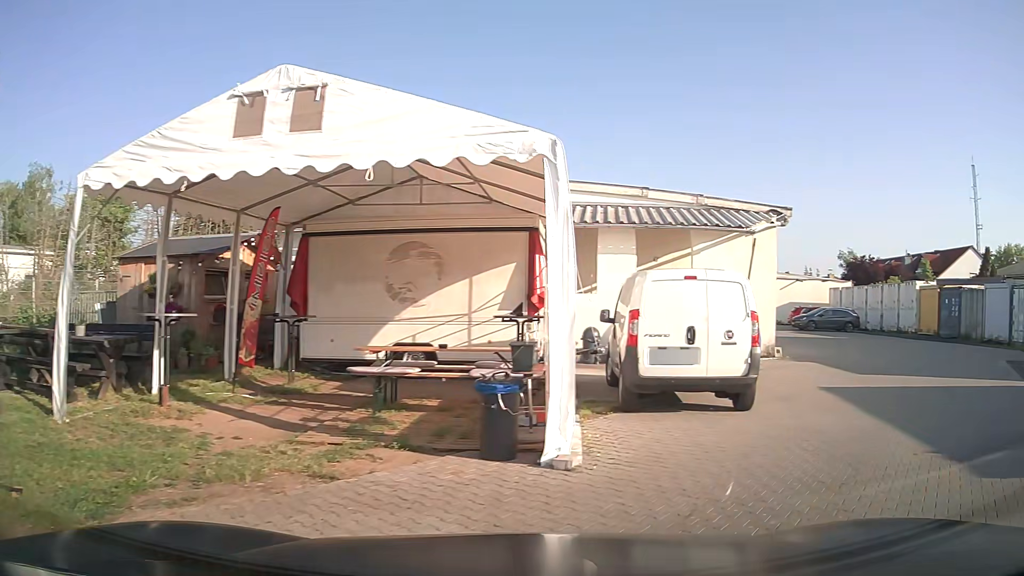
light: Day
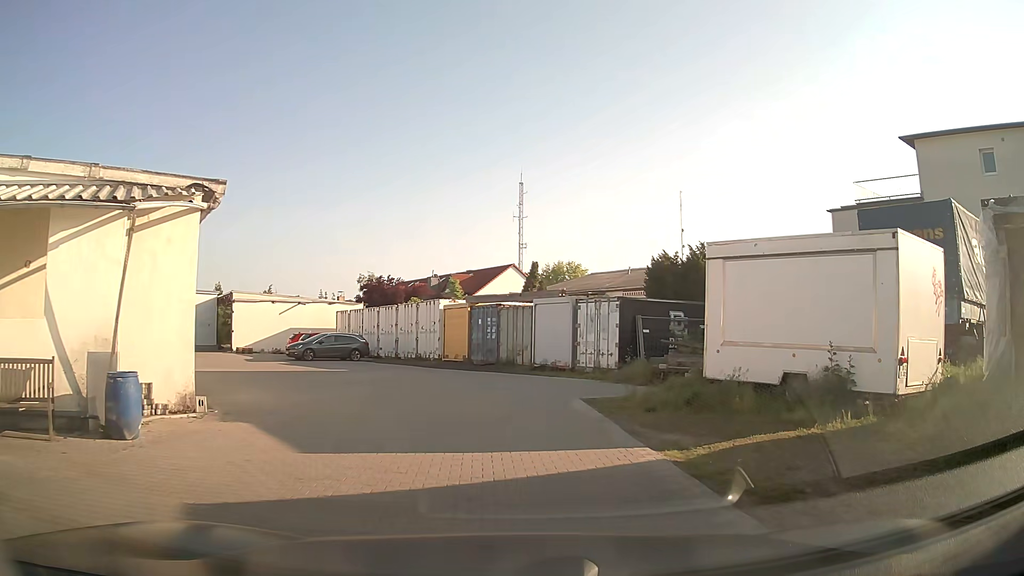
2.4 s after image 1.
(+2.7, +5.8) m; +41°
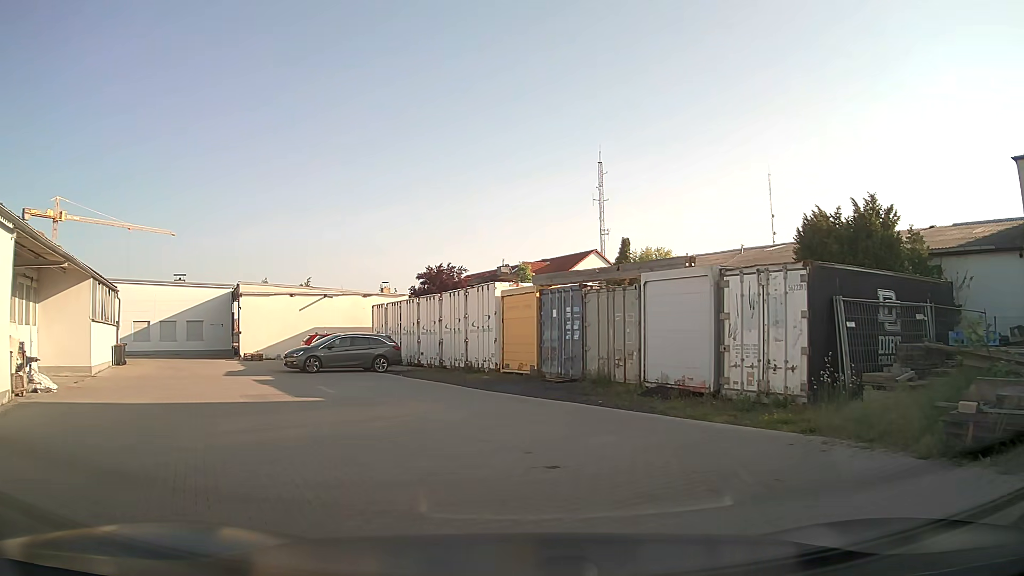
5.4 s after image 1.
(-0.3, +10.6) m; -6°
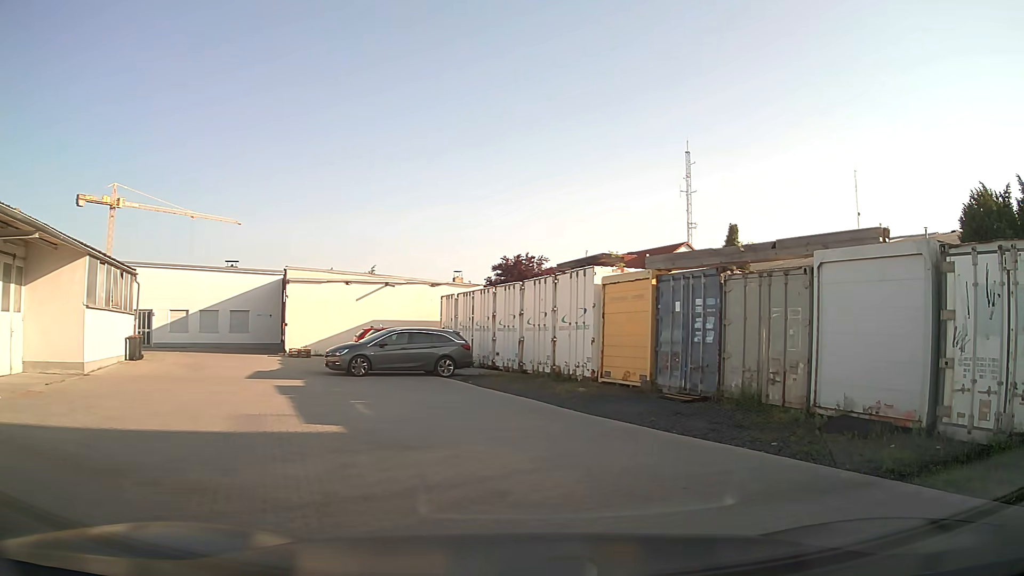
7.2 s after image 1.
(-0.6, +4.9) m; -9°
